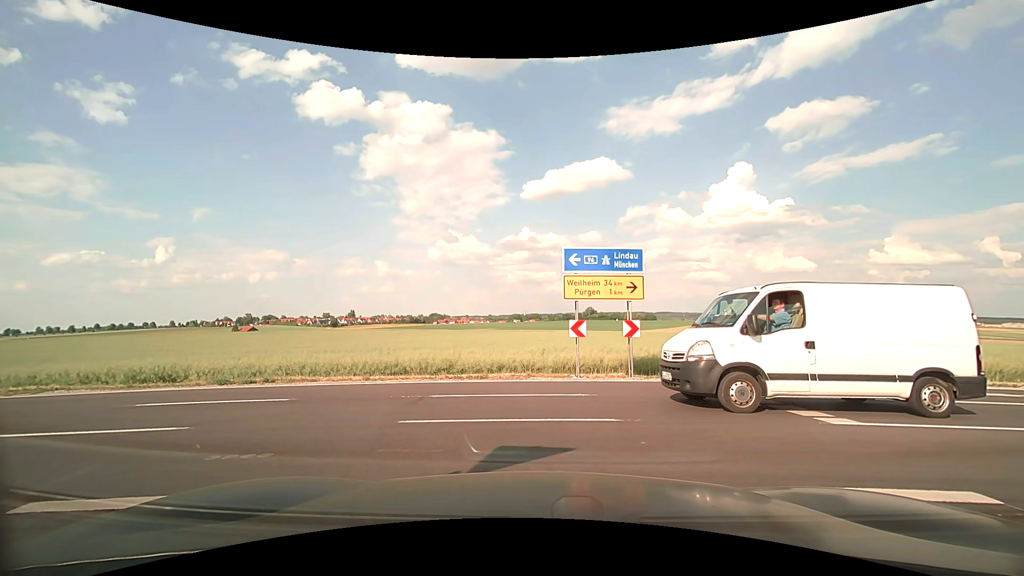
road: tertiary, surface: asphalt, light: Day
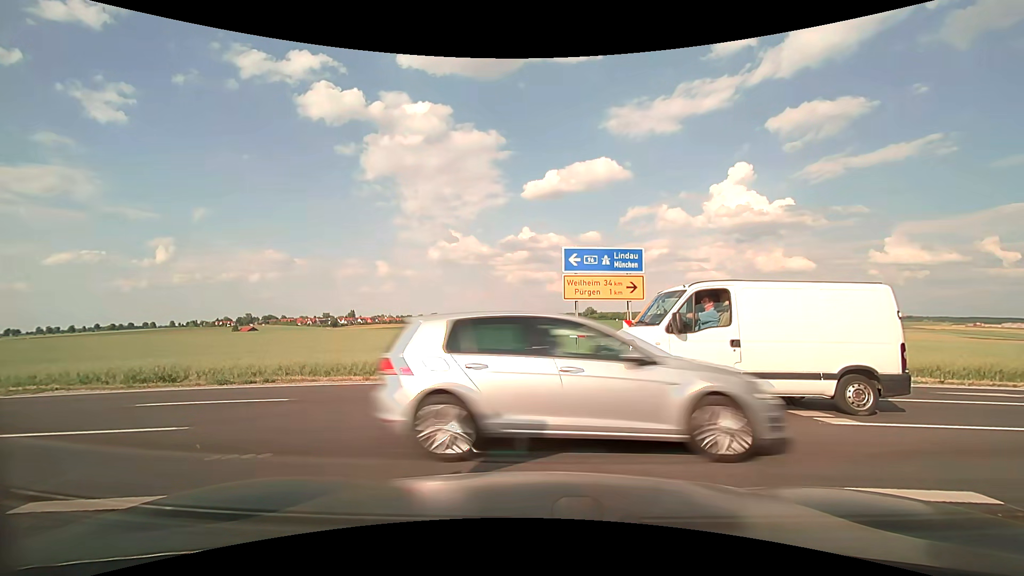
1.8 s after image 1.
(0.0, 0.0) m; 0°
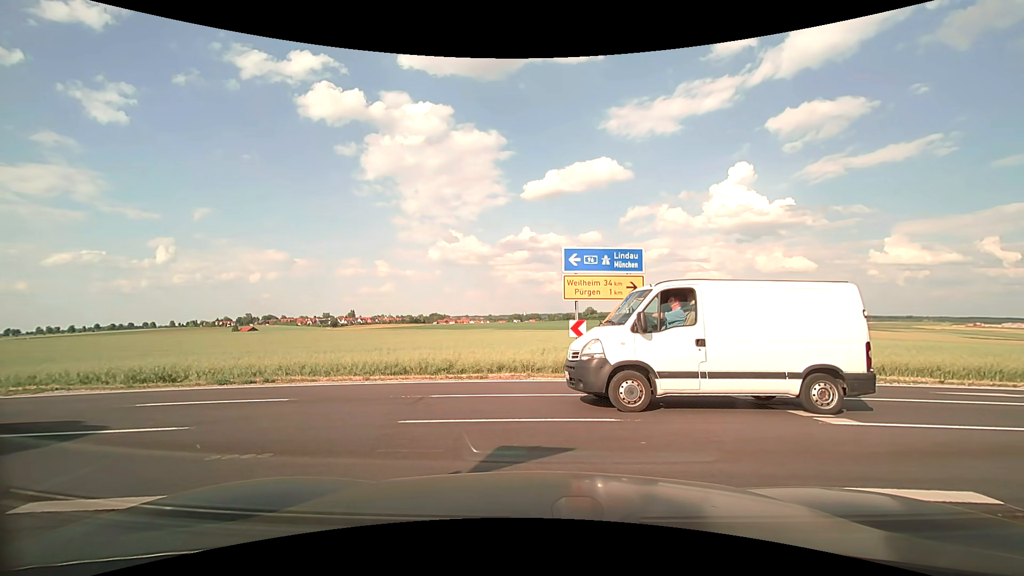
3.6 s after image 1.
(0.0, 0.0) m; 0°
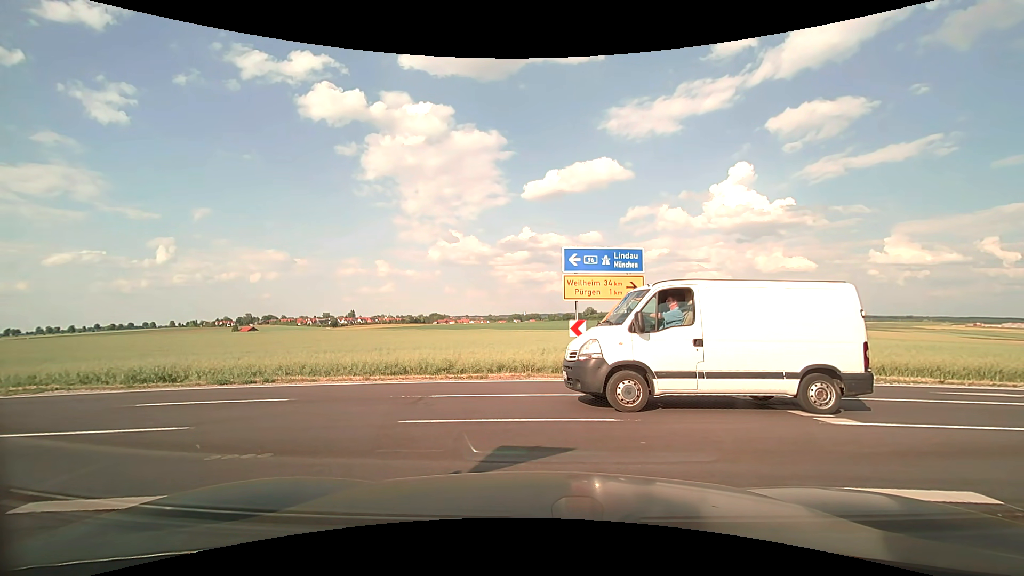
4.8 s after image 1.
(0.0, 0.0) m; 0°
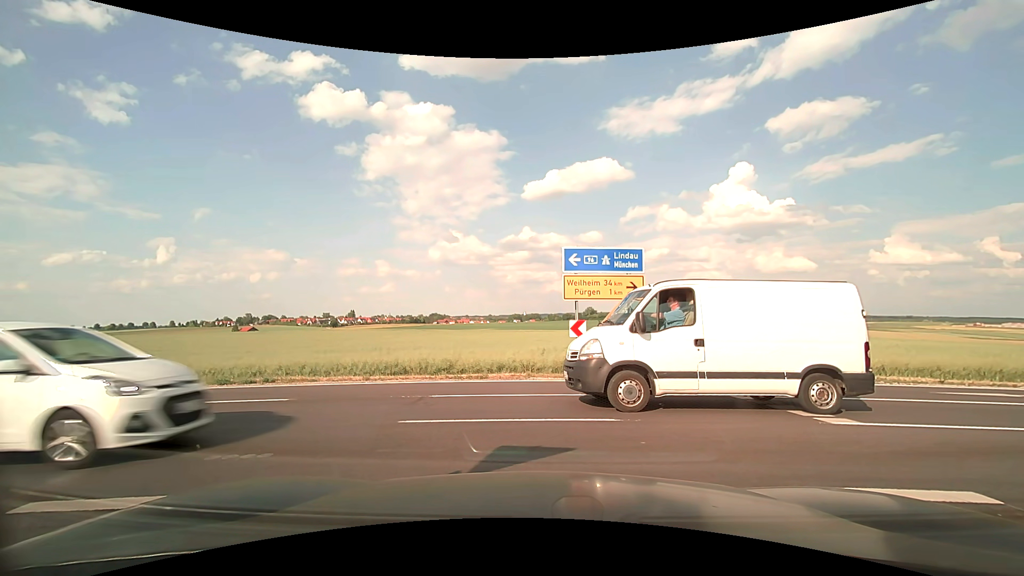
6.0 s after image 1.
(0.0, 0.0) m; 0°
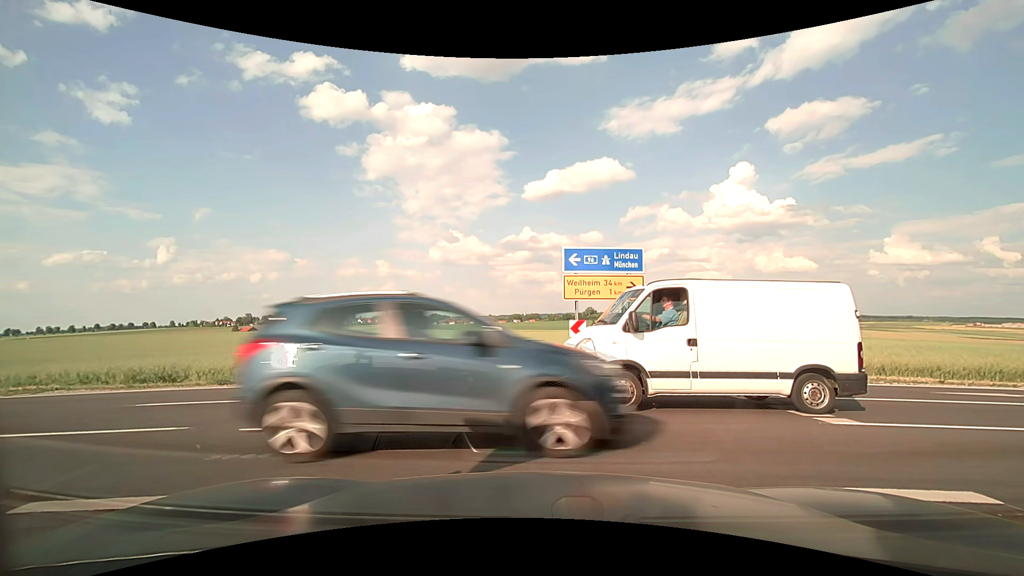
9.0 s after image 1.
(0.0, 0.0) m; 0°
(-4, +9) (-13, +12) (-23, +13) (-33, +13) (-43, +12) (-53, +12) (-63, +11) (-73, +11) (-83, +11) (-93, +12) m
